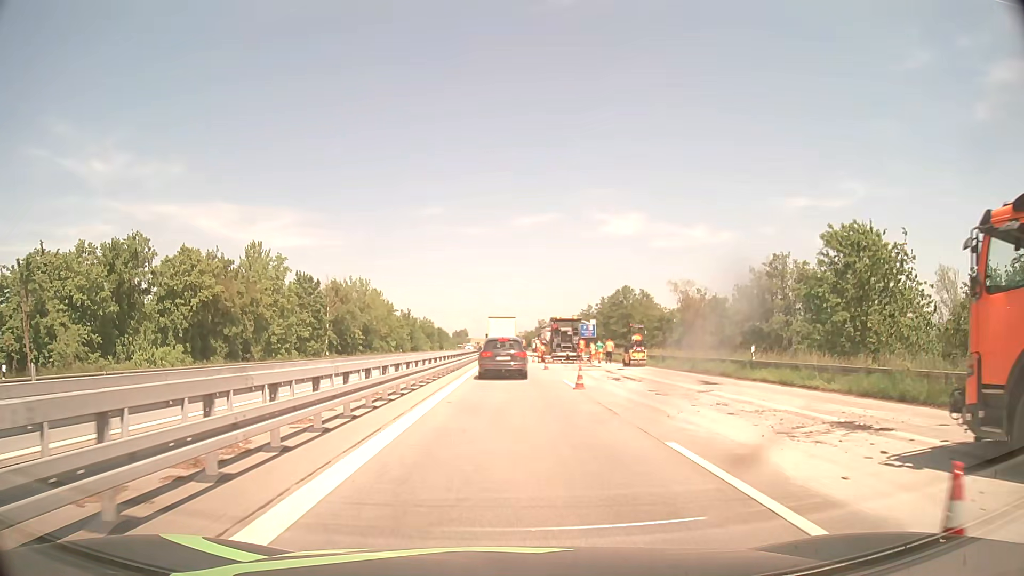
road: motorway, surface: asphalt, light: Day
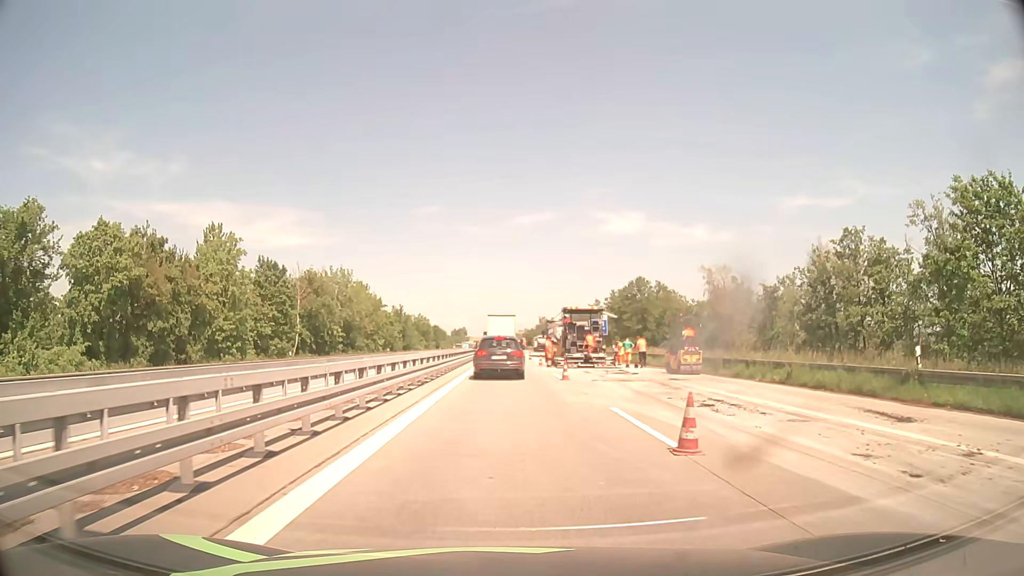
(0.0, +12.6) m; 0°
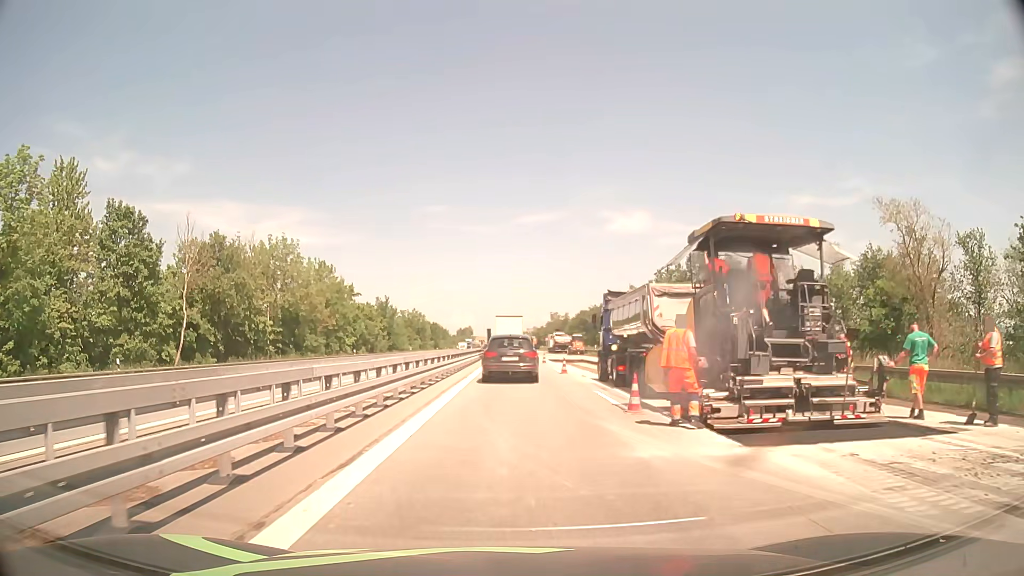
(-0.2, +29.6) m; -1°
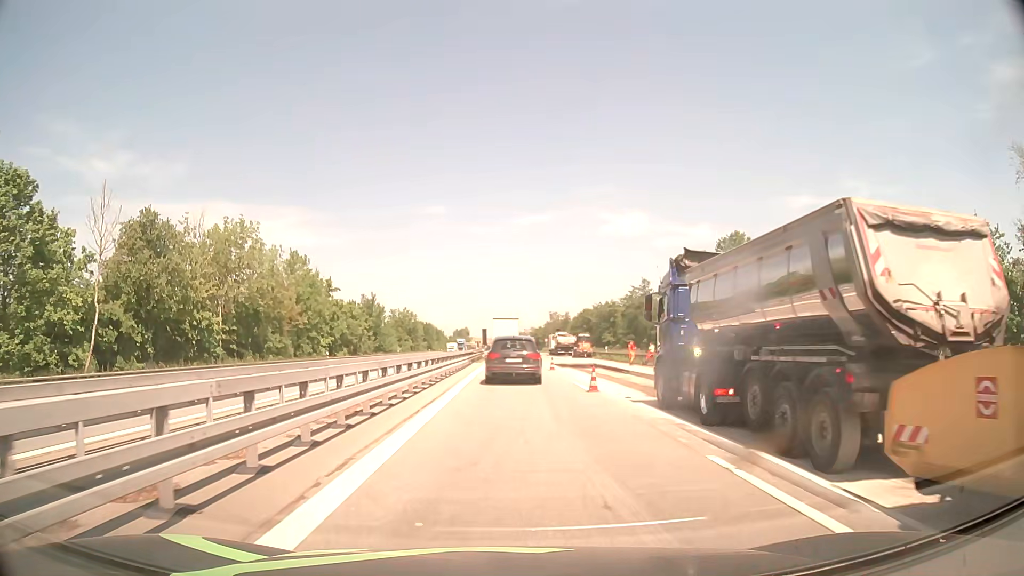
(0.0, +11.4) m; 0°
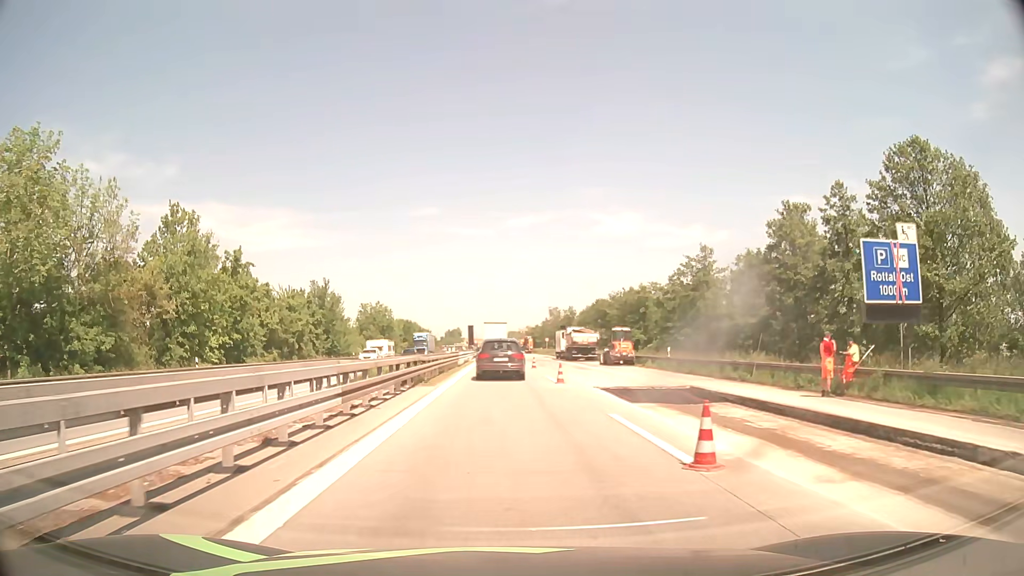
(+0.2, +30.3) m; 0°
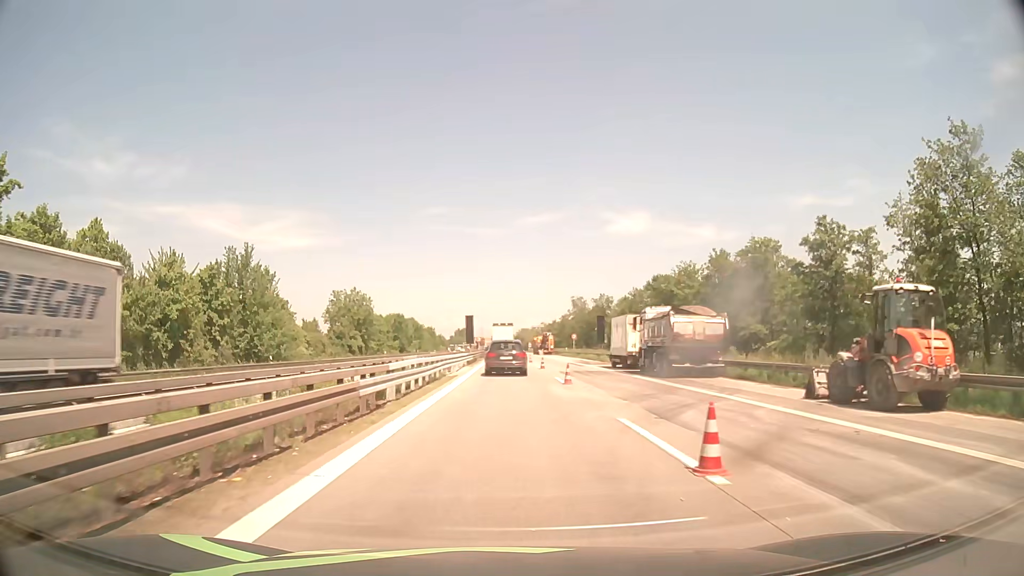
(-0.2, +35.9) m; -1°
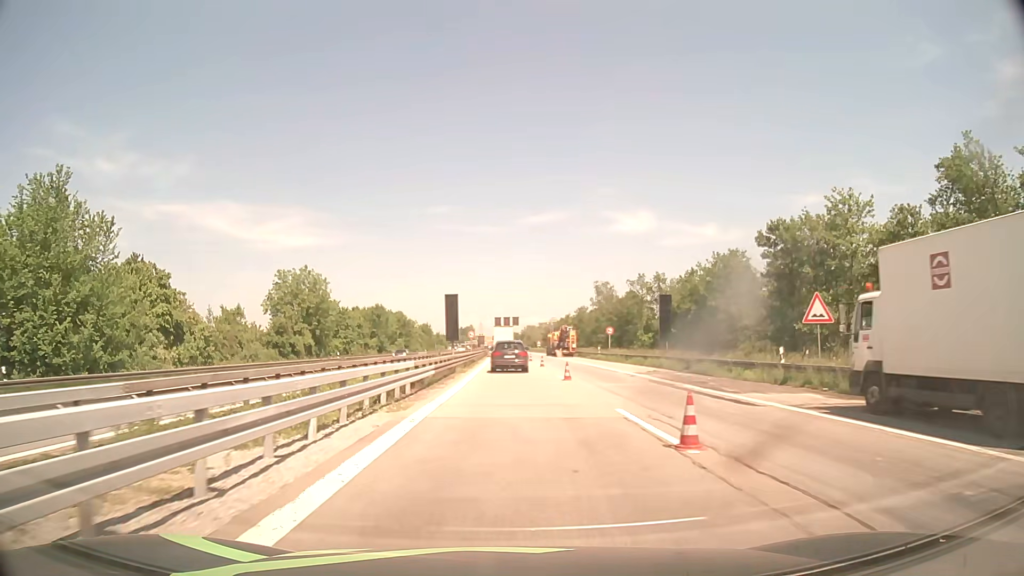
(-0.1, +33.0) m; 0°
